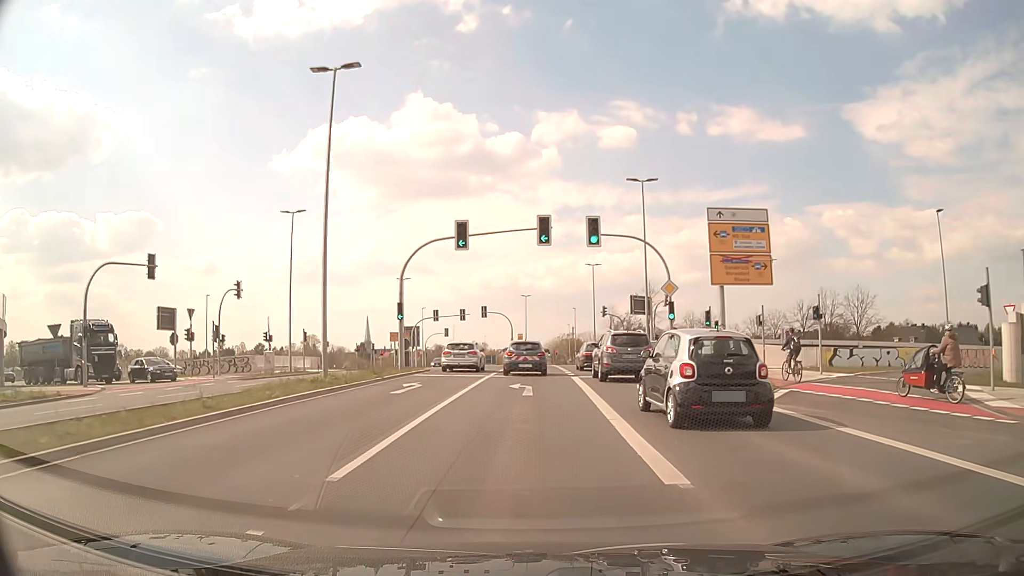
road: secondary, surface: asphalt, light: Day
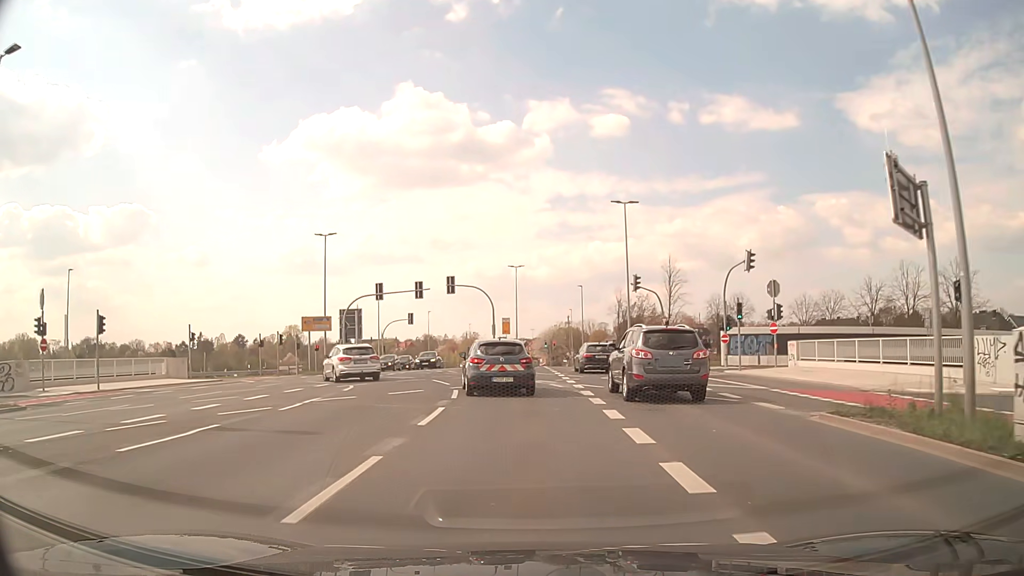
(+0.3, +28.3) m; +1°
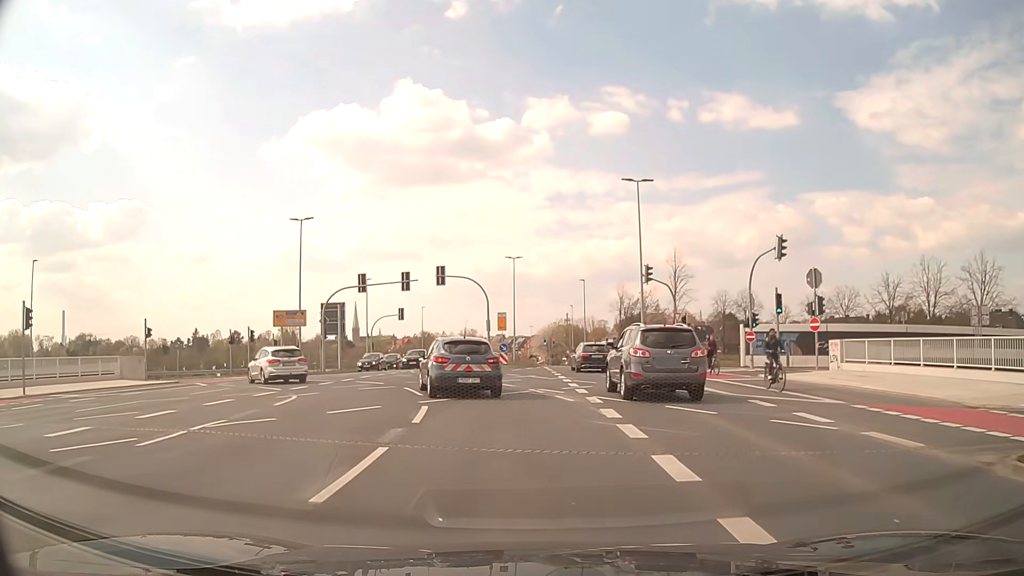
(0.0, +5.5) m; 0°
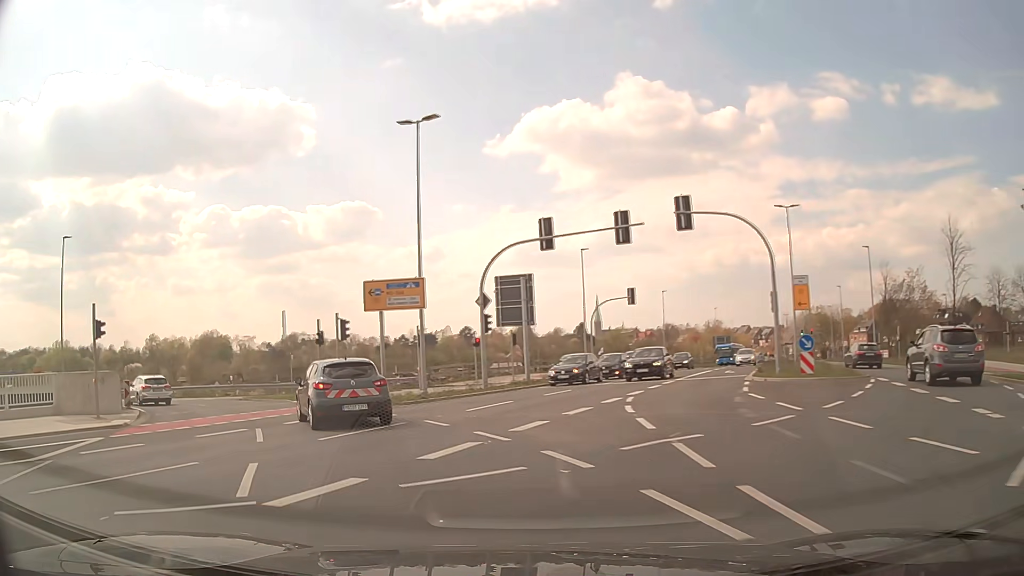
(-2.6, +21.6) m; -21°
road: trunk_link
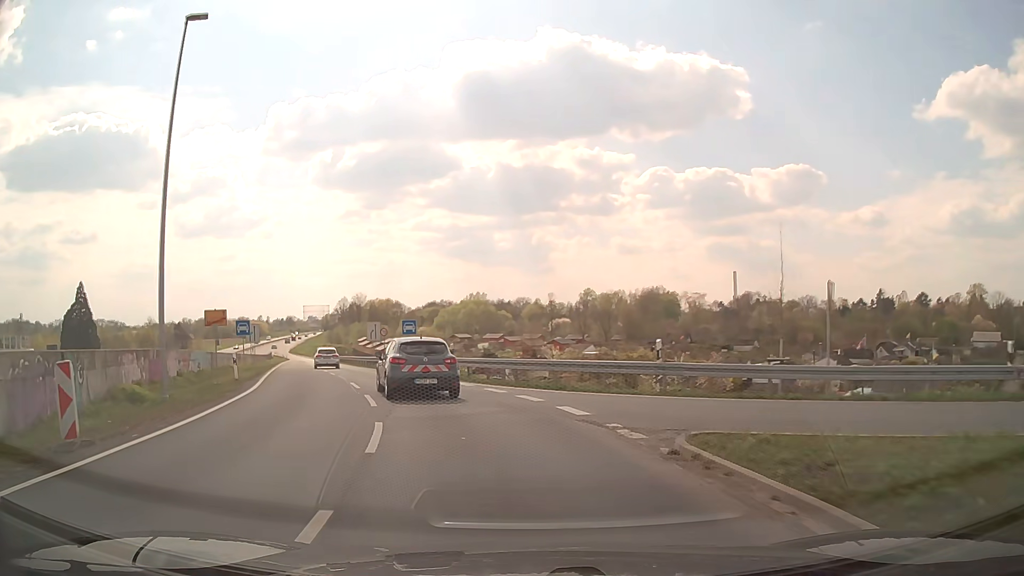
(-11.1, +26.7) m; -38°
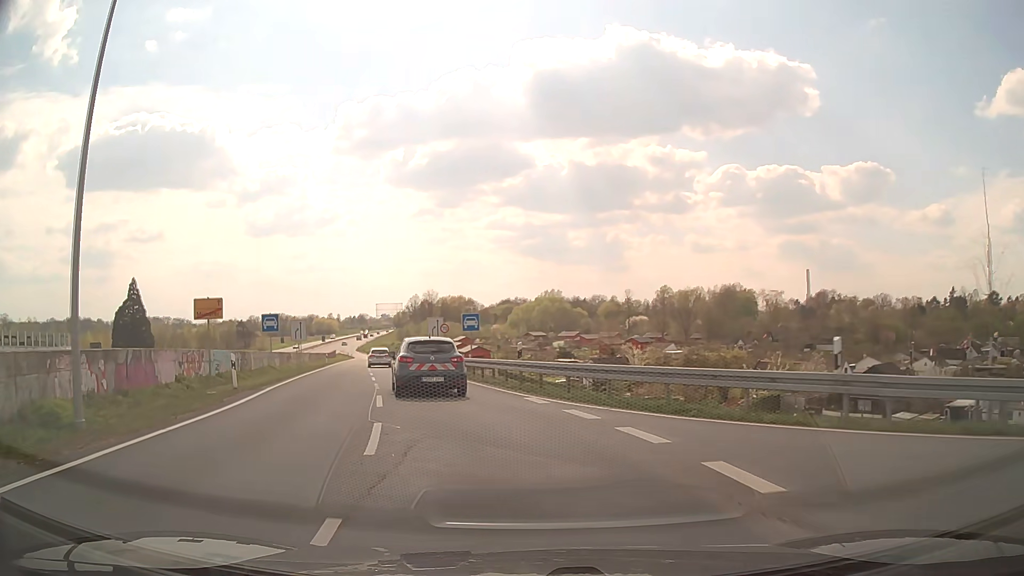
(-0.4, +6.5) m; -6°
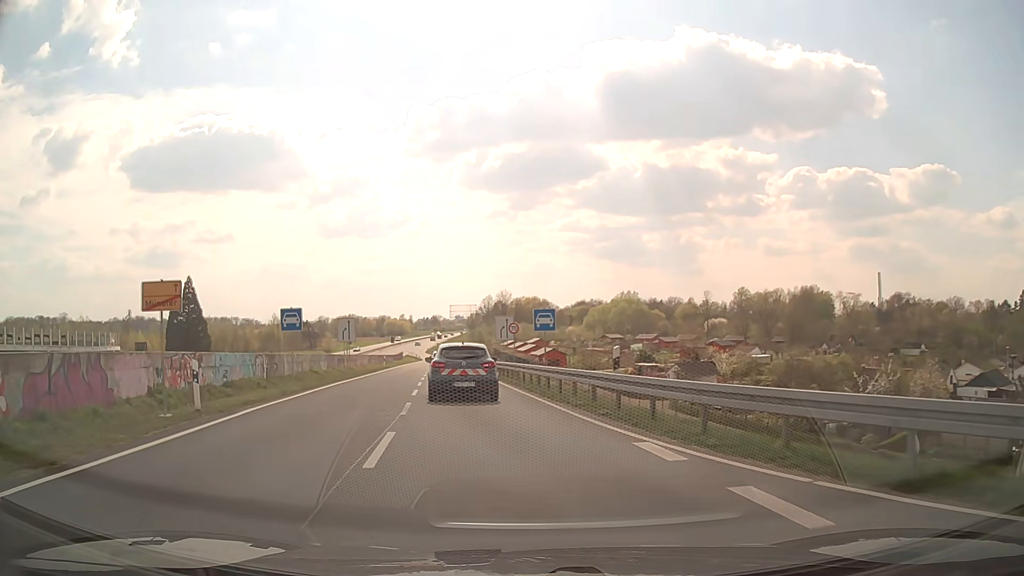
(-0.4, +6.7) m; -7°
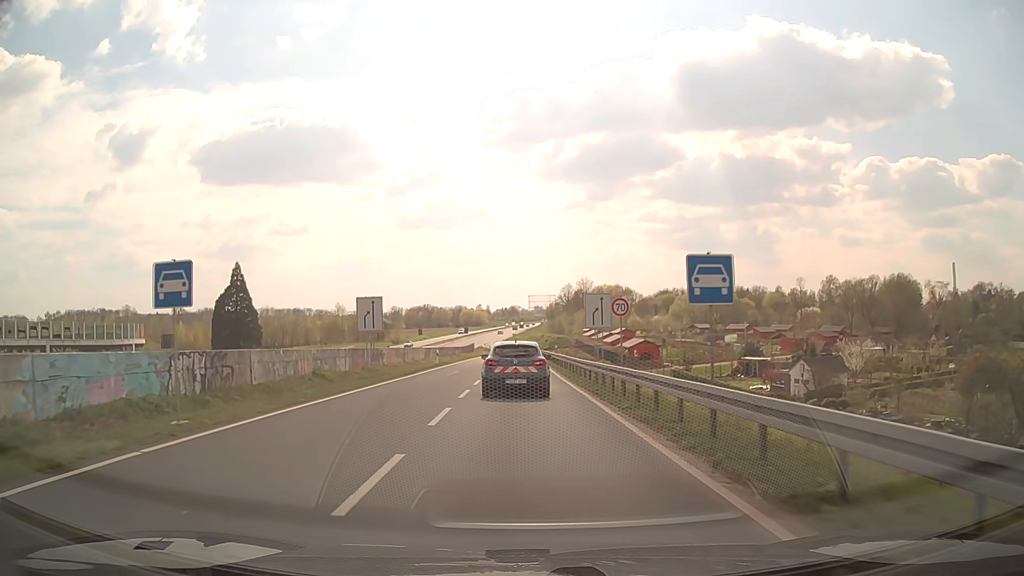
(-0.9, +14.2) m; -6°
